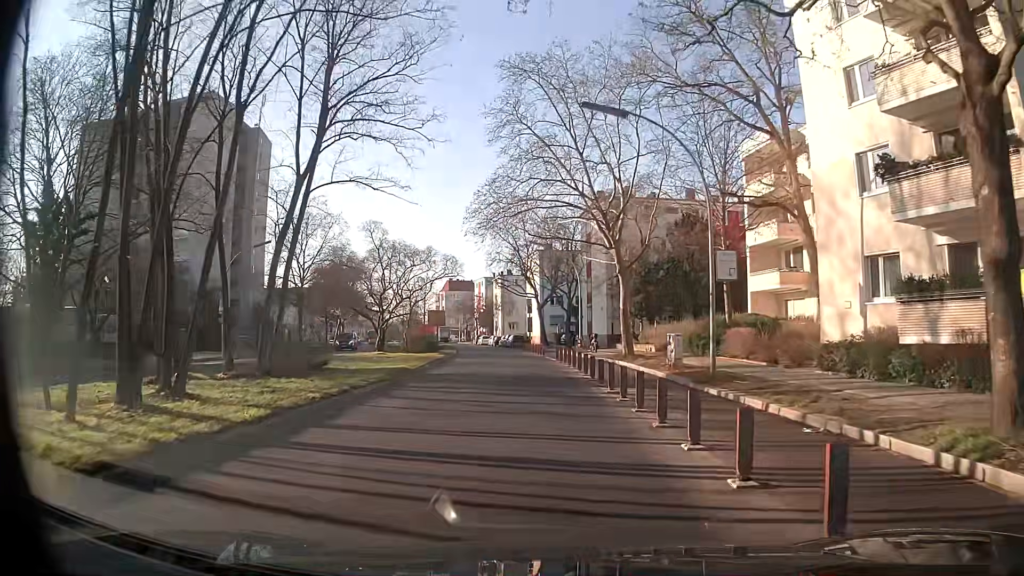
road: secondary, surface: asphalt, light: Day
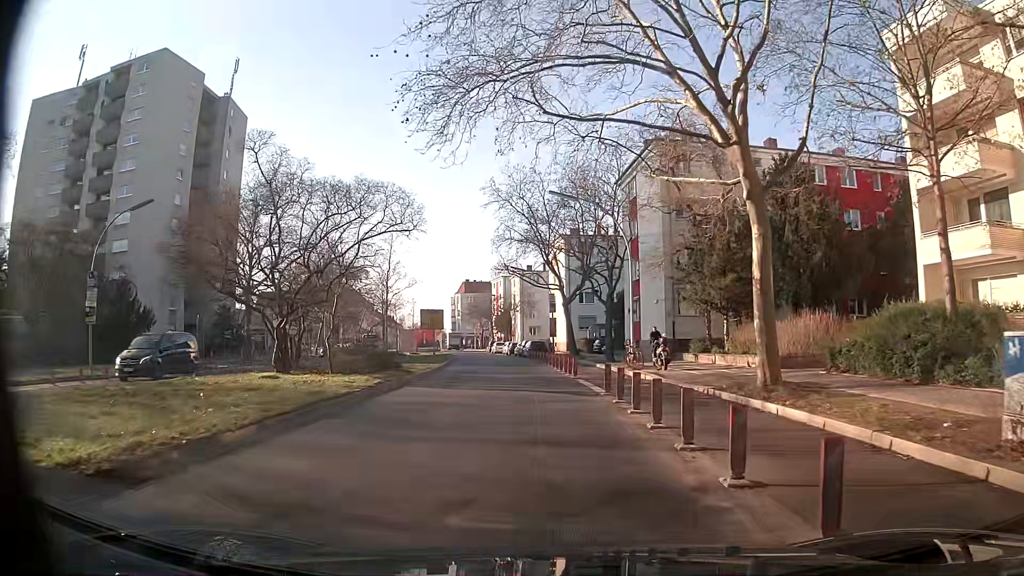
(-0.5, +18.2) m; -3°
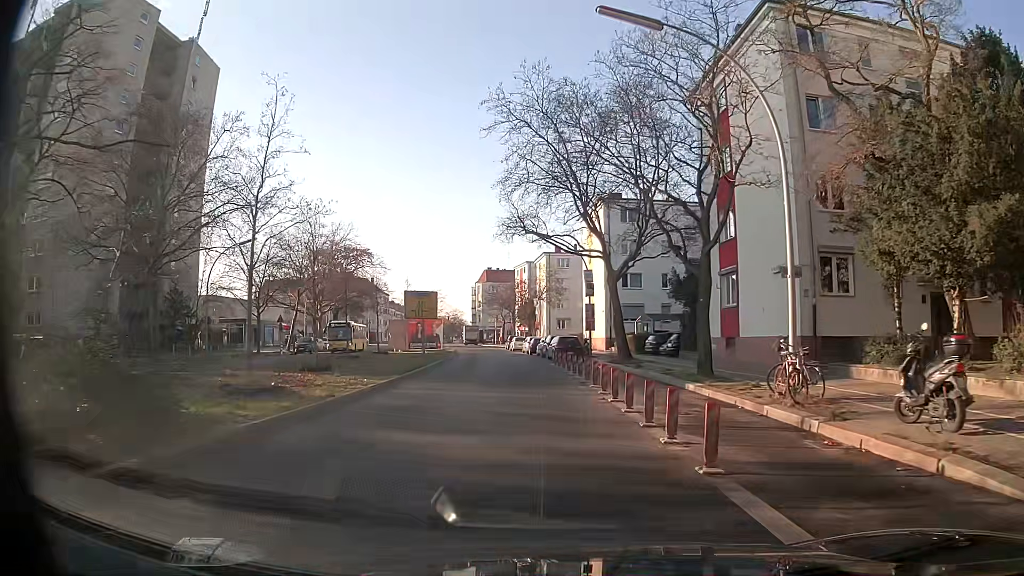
(-0.5, +17.5) m; -2°
(0, +10) (-1, +20) (-1, +30) (-2, +40) (-4, +50) (-5, +60) (-6, +70) (-8, +79) (-10, +89) (-11, +99) m
